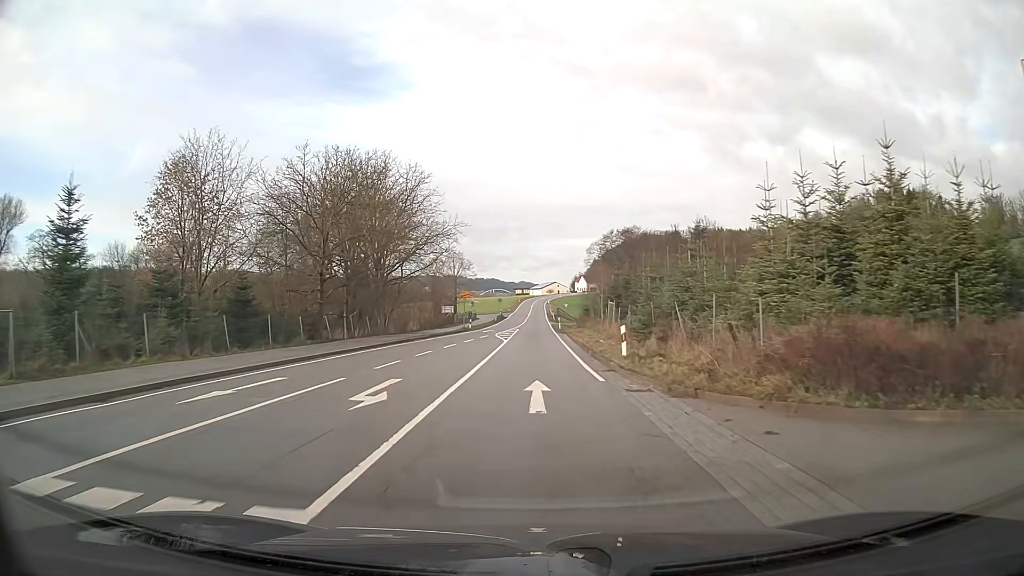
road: secondary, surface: asphalt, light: Day
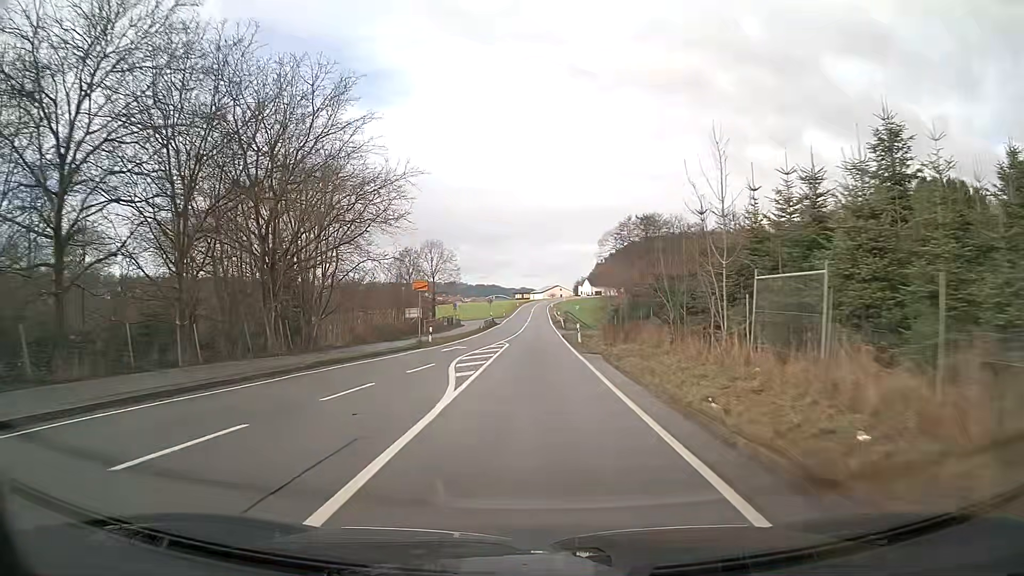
(0.0, +24.5) m; 0°
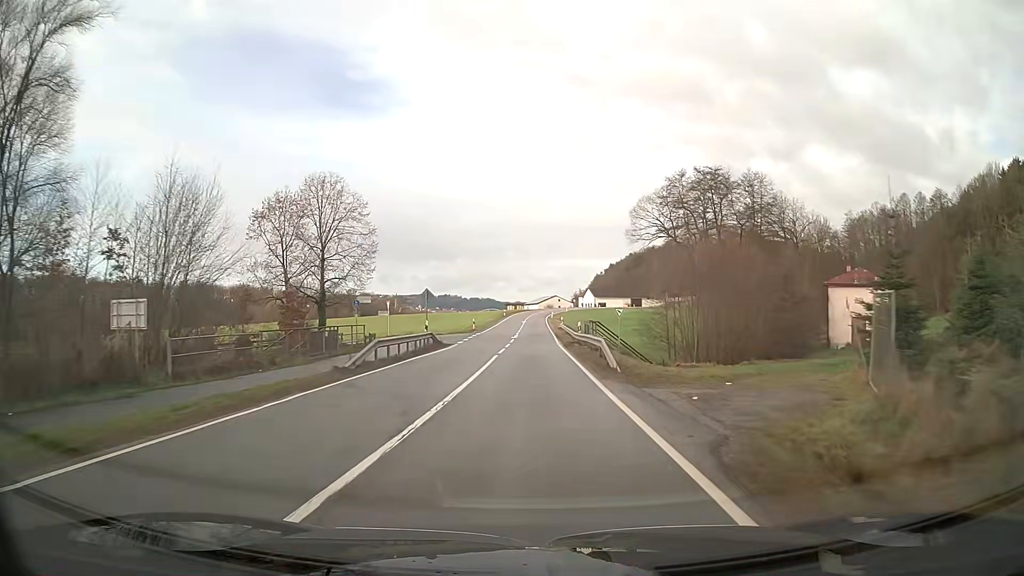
(+0.2, +43.3) m; 0°
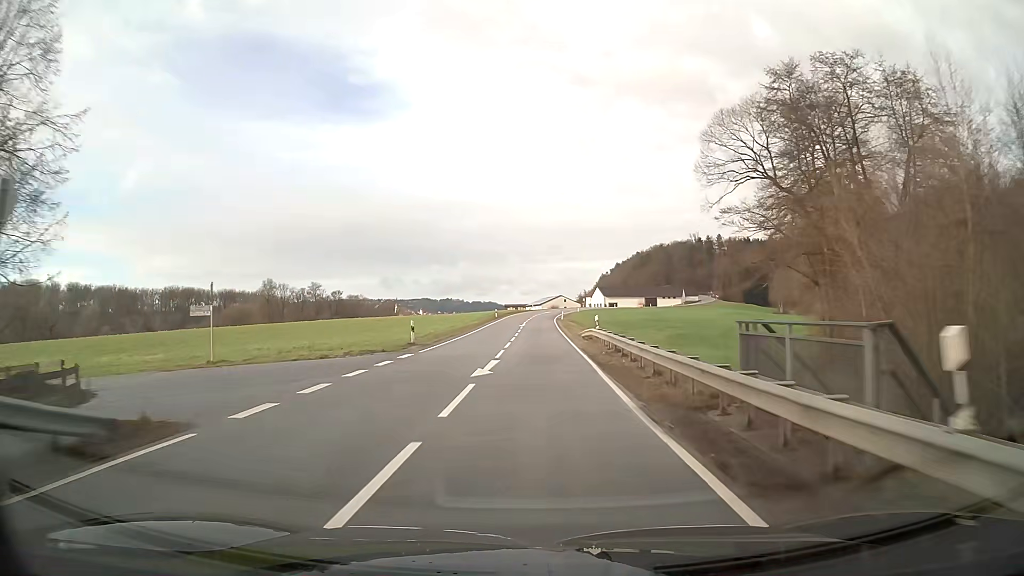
(0.0, +31.1) m; 0°
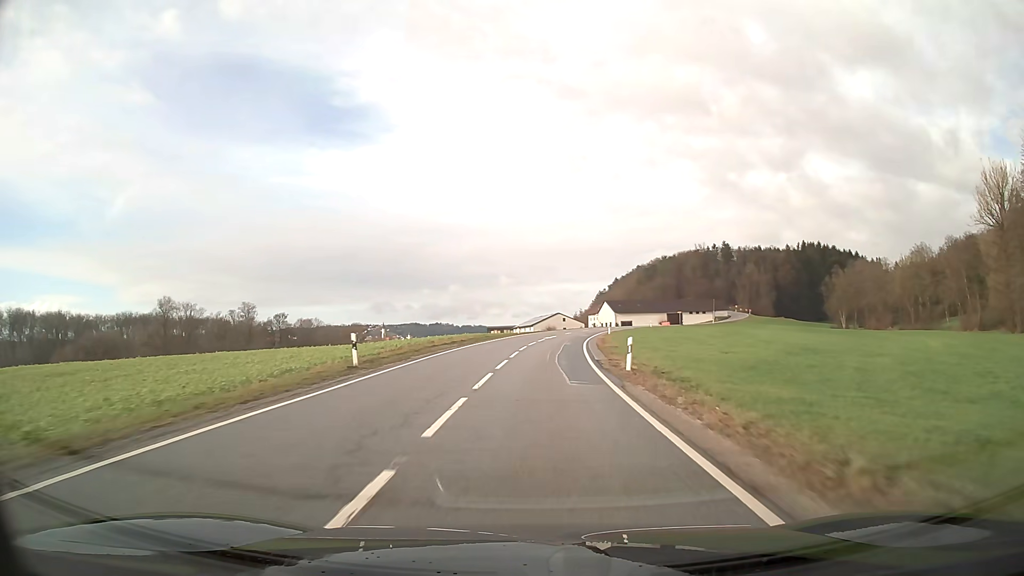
(+0.4, +60.9) m; +1°
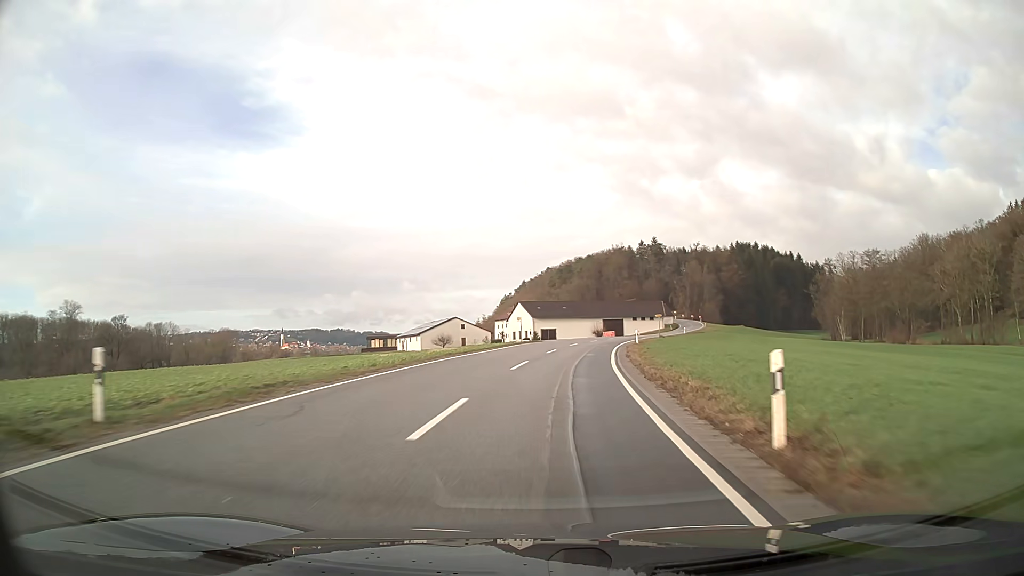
(+3.4, +53.1) m; +9°
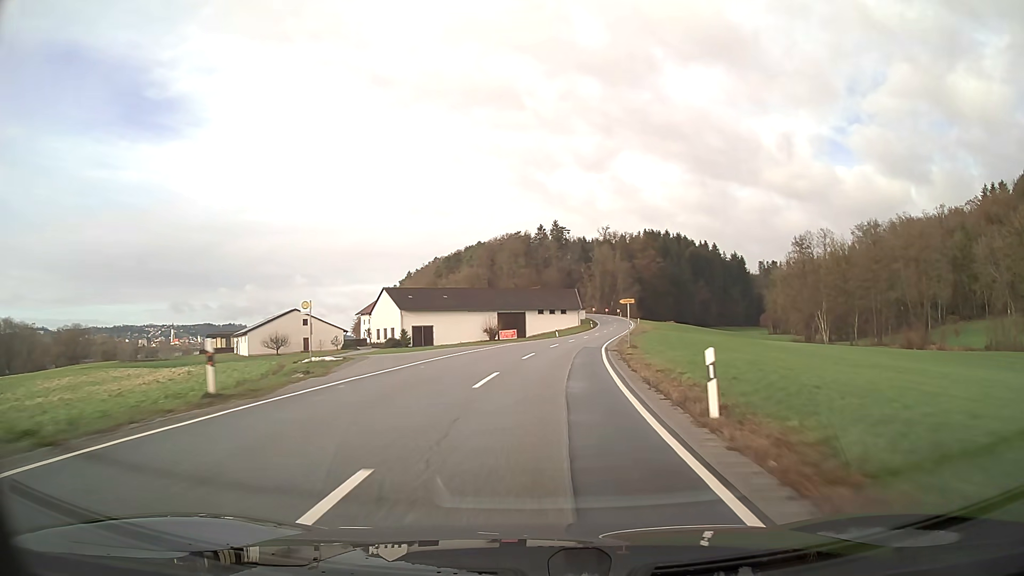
(+3.2, +40.1) m; +9°
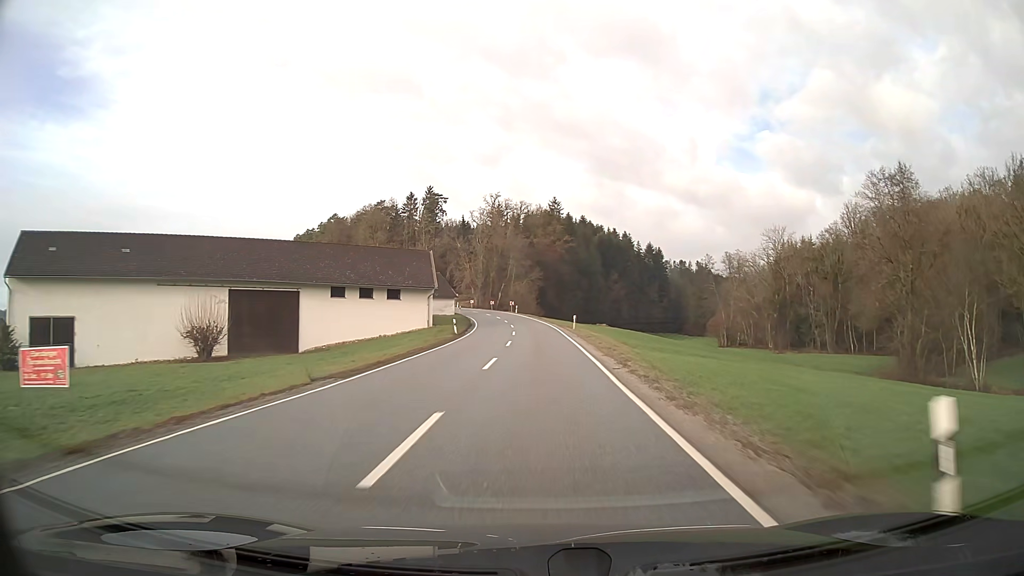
(+6.2, +65.9) m; +9°
(0, +10) (0, +20) (0, +30) (0, +40) (-1, +50) (-1, +60) (-2, +70) (-4, +80) (-6, +90) (-8, +99) m
